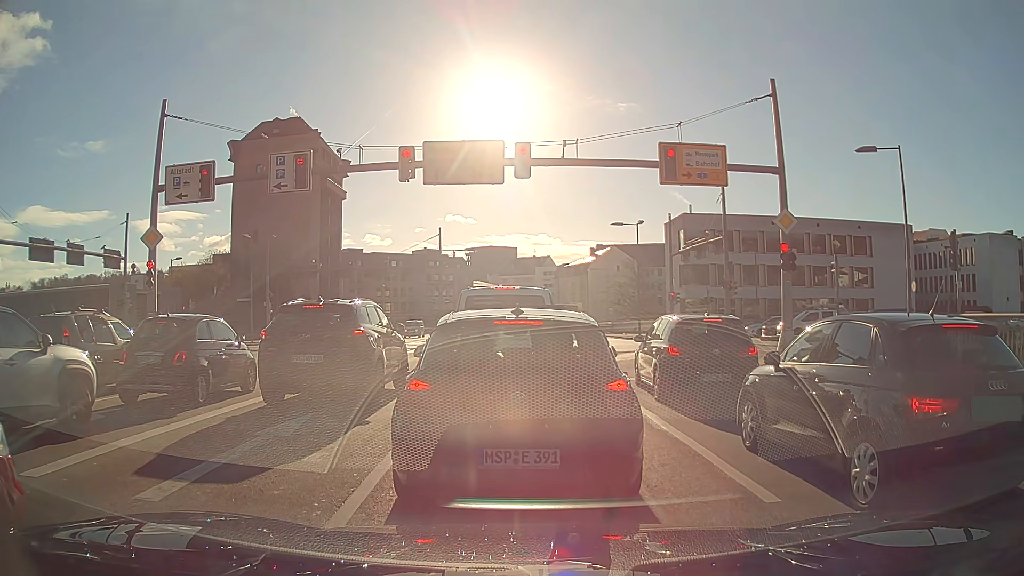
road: primary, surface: asphalt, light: Day
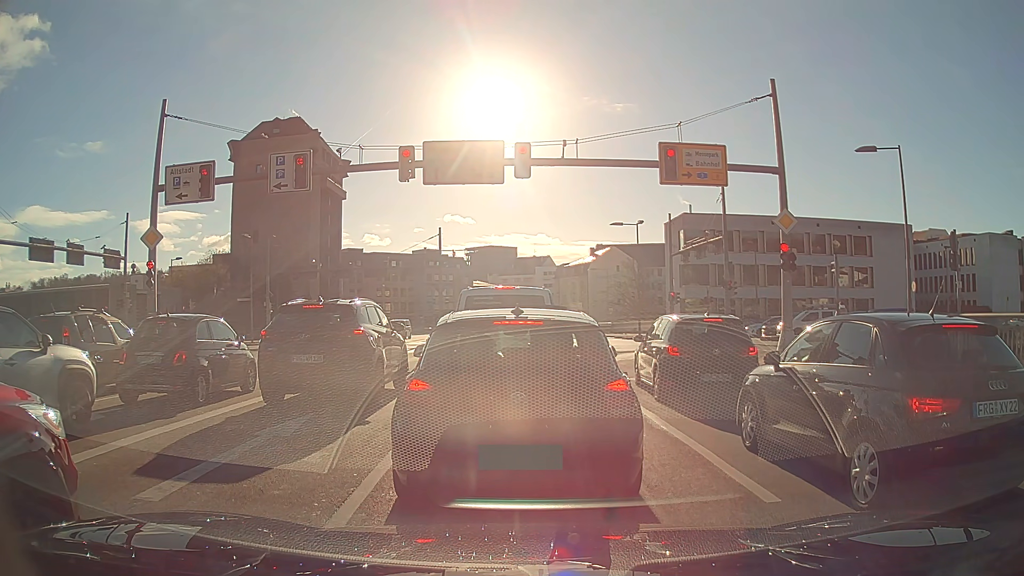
(0.0, +0.1) m; 0°
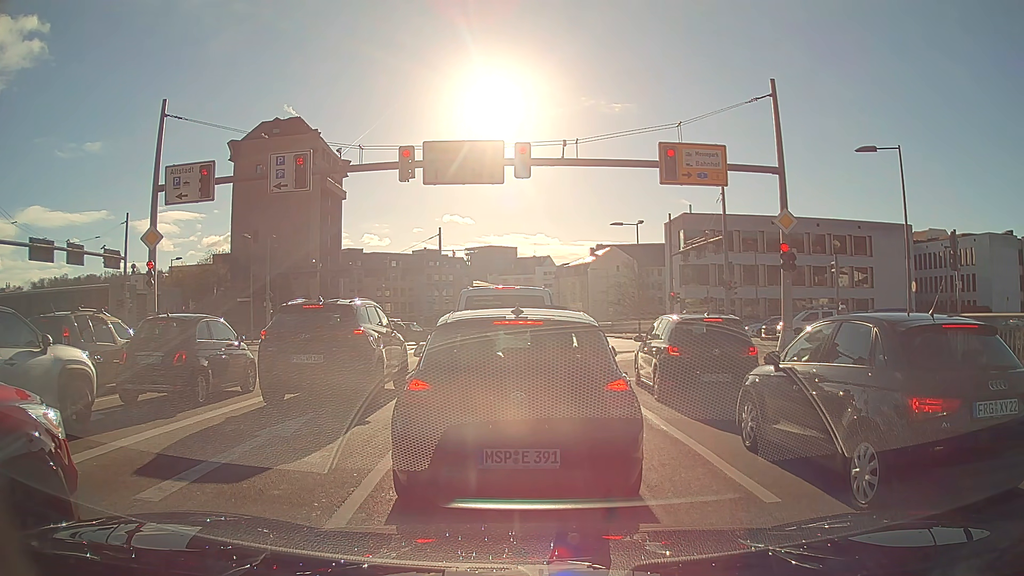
(0.0, 0.0) m; 0°
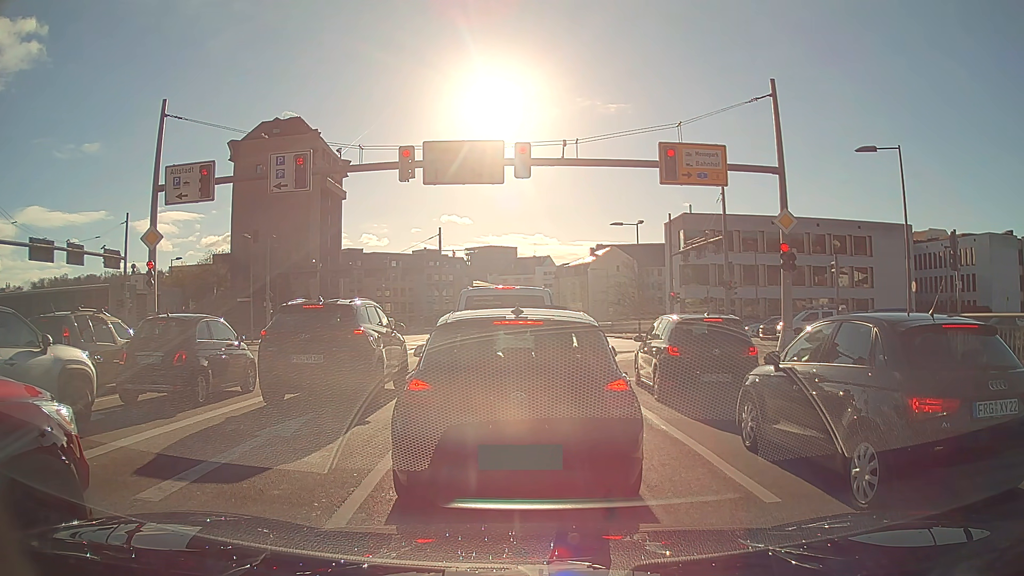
(0.0, 0.0) m; 0°
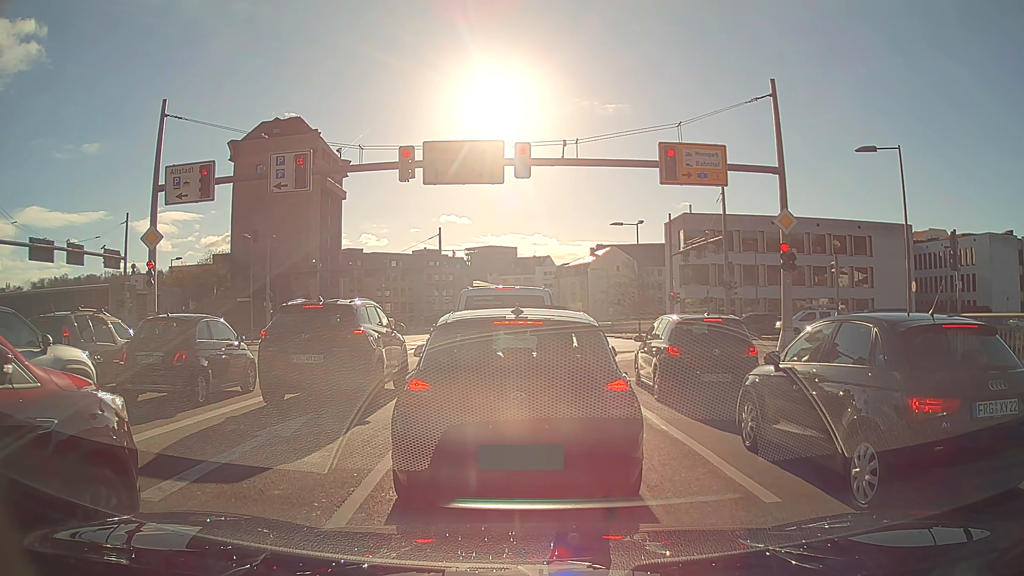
(0.0, 0.0) m; 0°
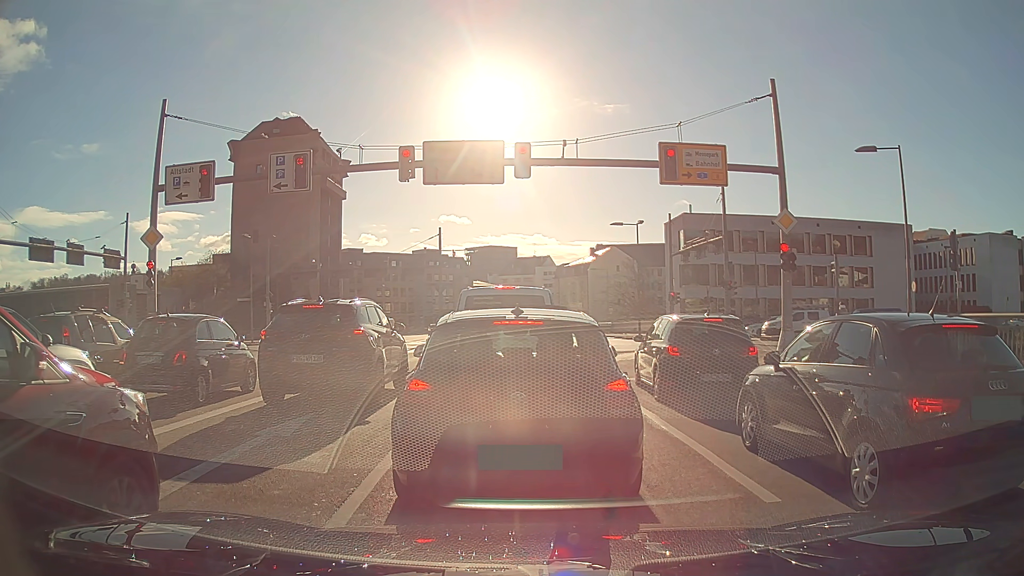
(0.0, 0.0) m; 0°
